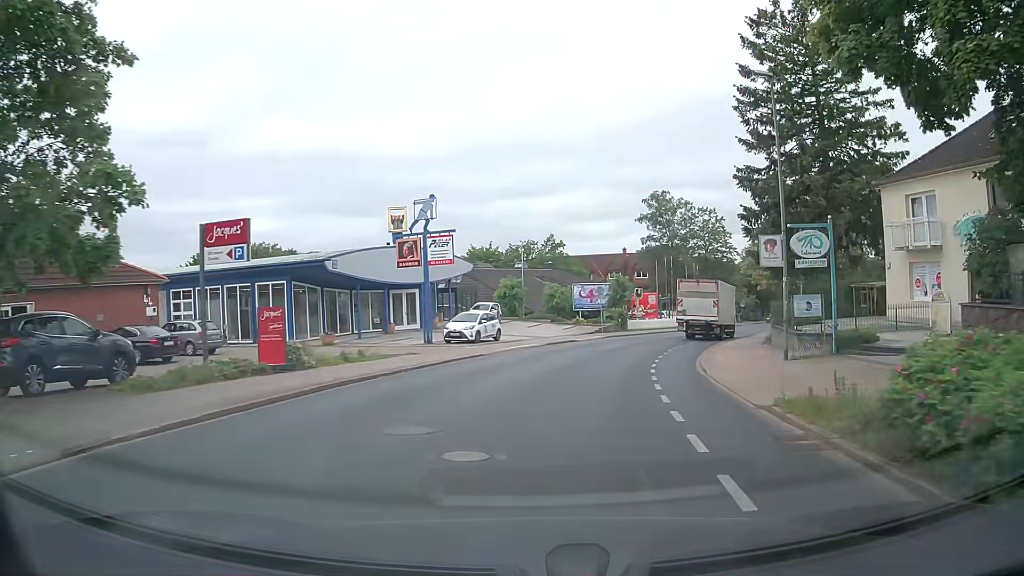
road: tertiary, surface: asphalt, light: Day
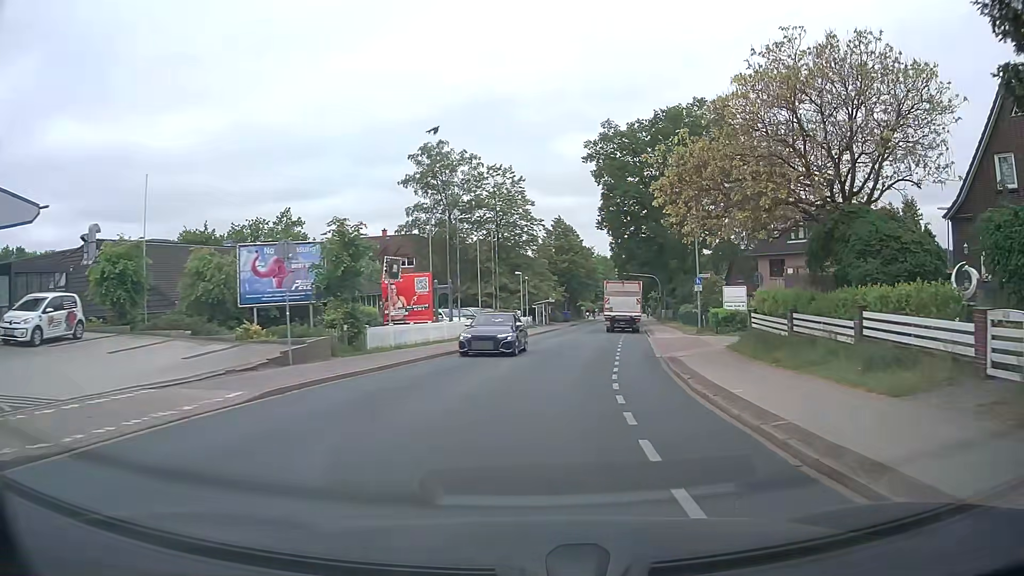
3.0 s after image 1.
(+4.8, +30.1) m; +20°
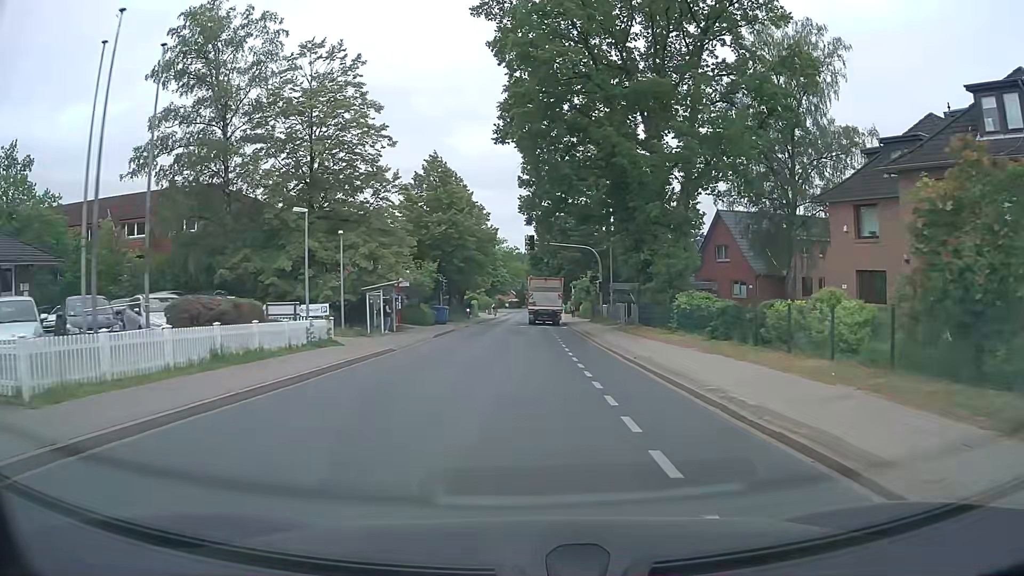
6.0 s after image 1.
(+3.2, +35.0) m; +8°
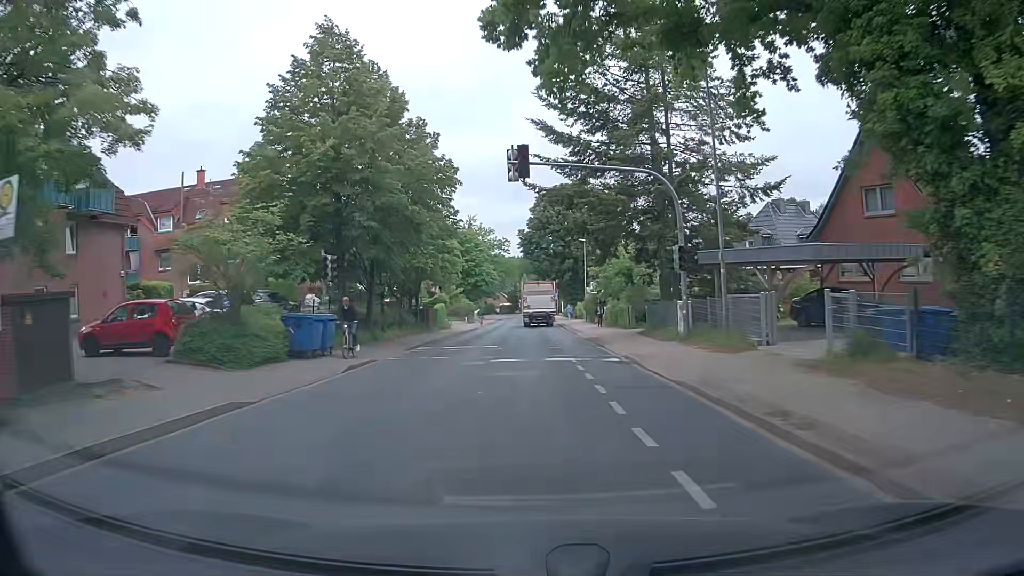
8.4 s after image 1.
(+0.1, +28.8) m; +1°
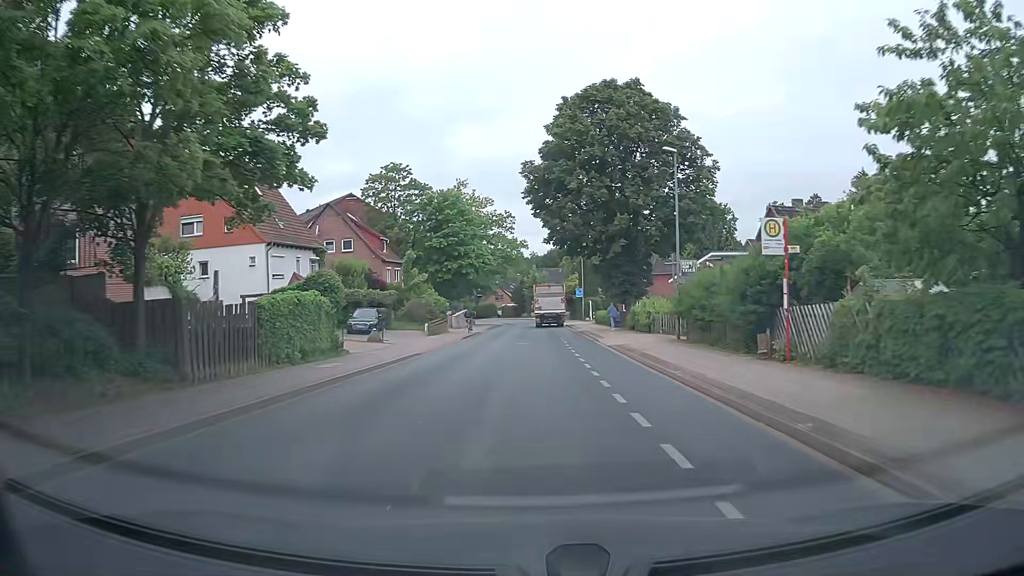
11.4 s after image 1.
(-0.2, +36.1) m; -1°
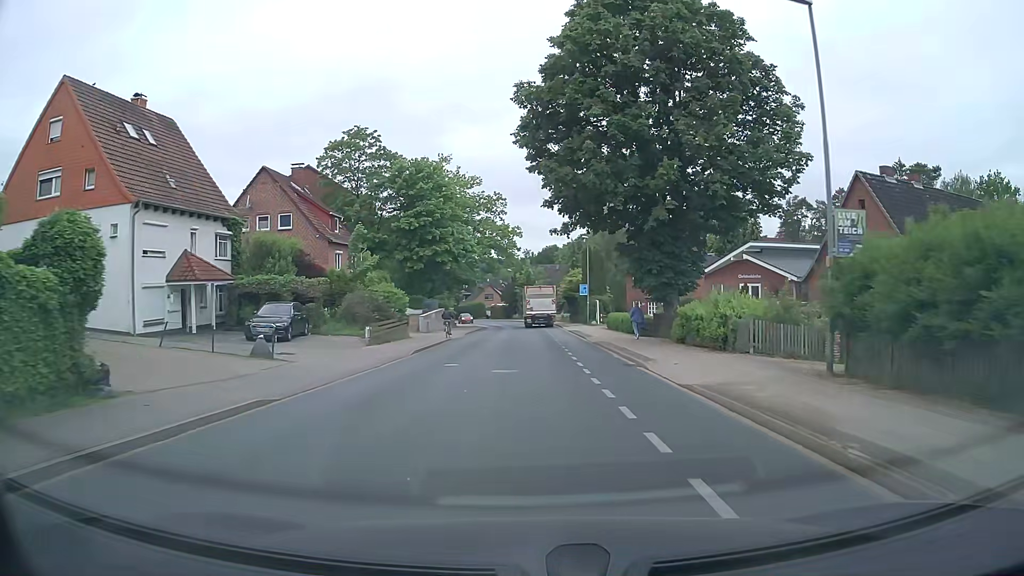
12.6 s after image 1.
(+0.1, +14.3) m; +1°
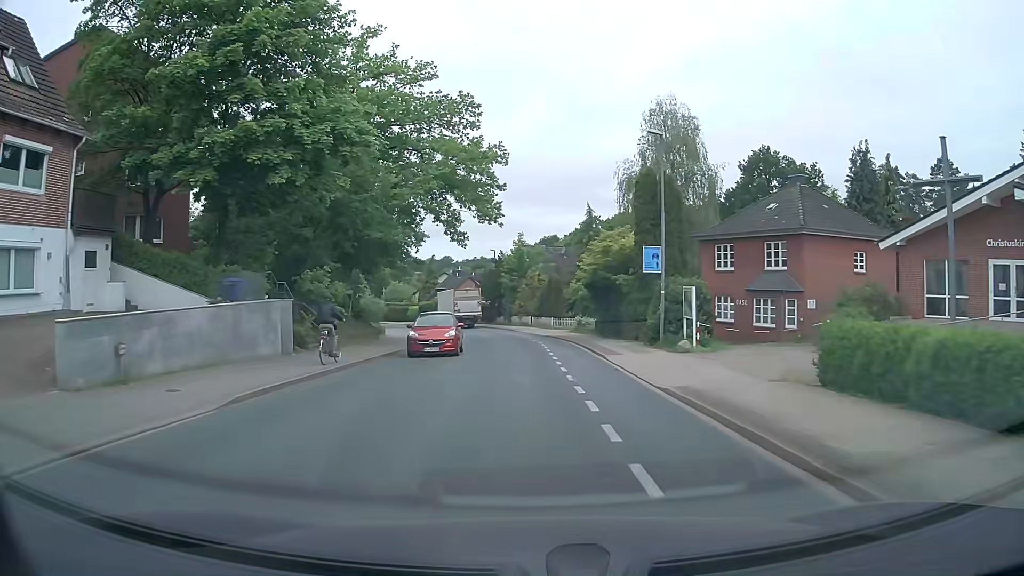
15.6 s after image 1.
(+0.3, +35.7) m; +1°
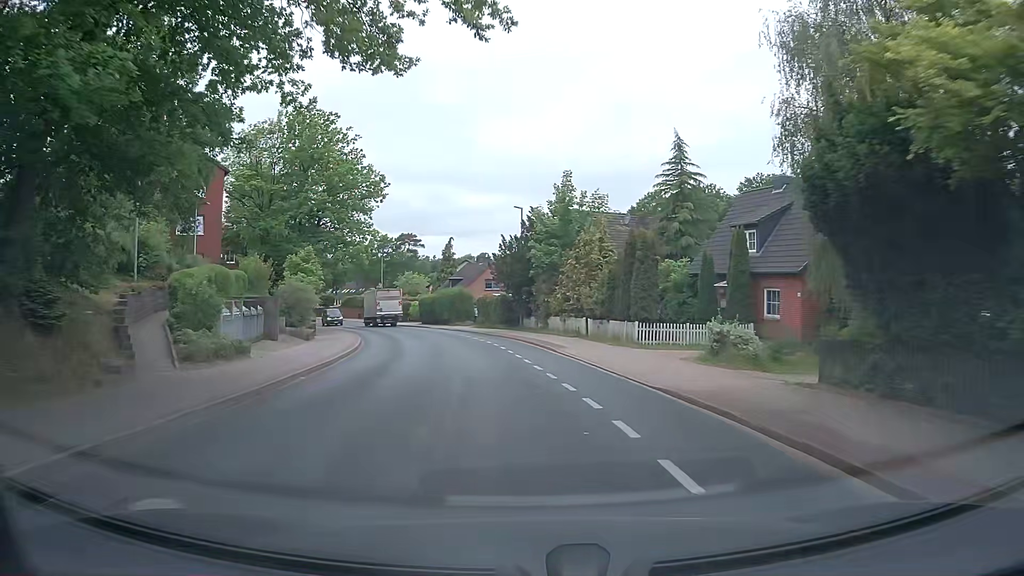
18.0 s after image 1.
(-0.7, +27.9) m; -3°
(0, +10) (-1, +20) (-3, +30) (-5, +40) (-8, +49) (-11, +59) (-15, +68) (-19, +77) (-24, +86) (-28, +95) m
